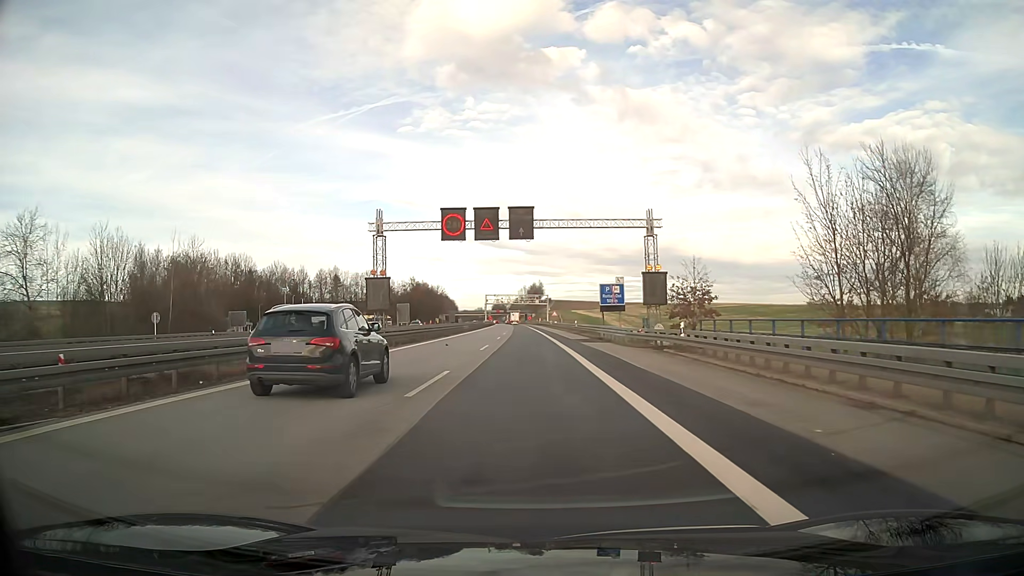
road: motorway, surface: asphalt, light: Day
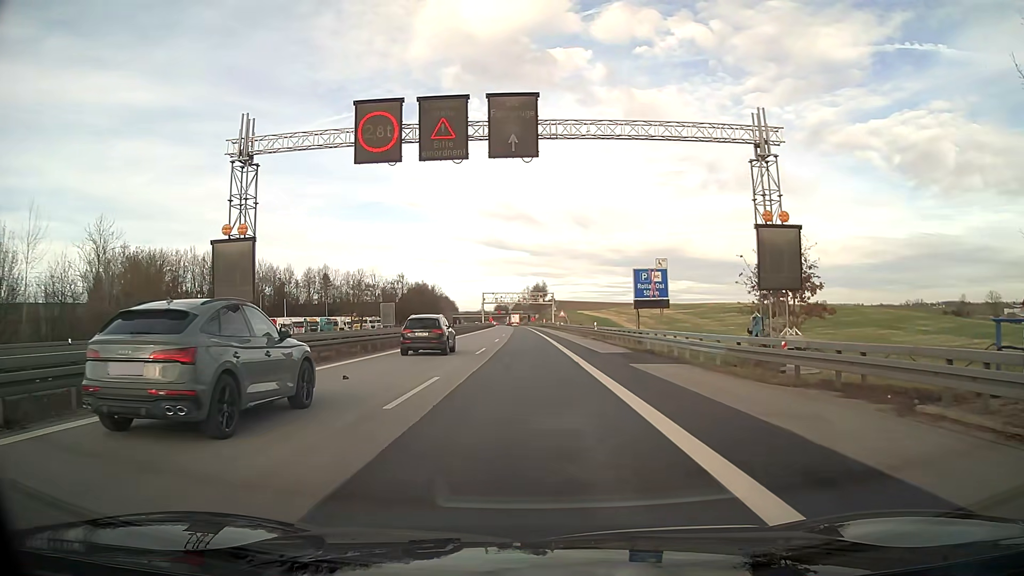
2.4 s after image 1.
(0.0, +19.7) m; 0°
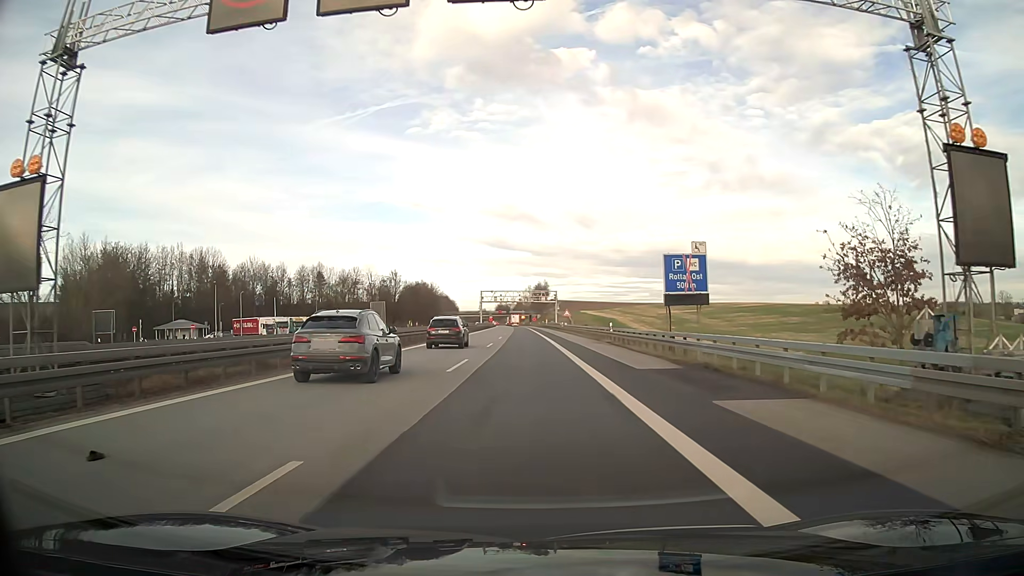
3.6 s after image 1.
(0.0, +9.8) m; 0°
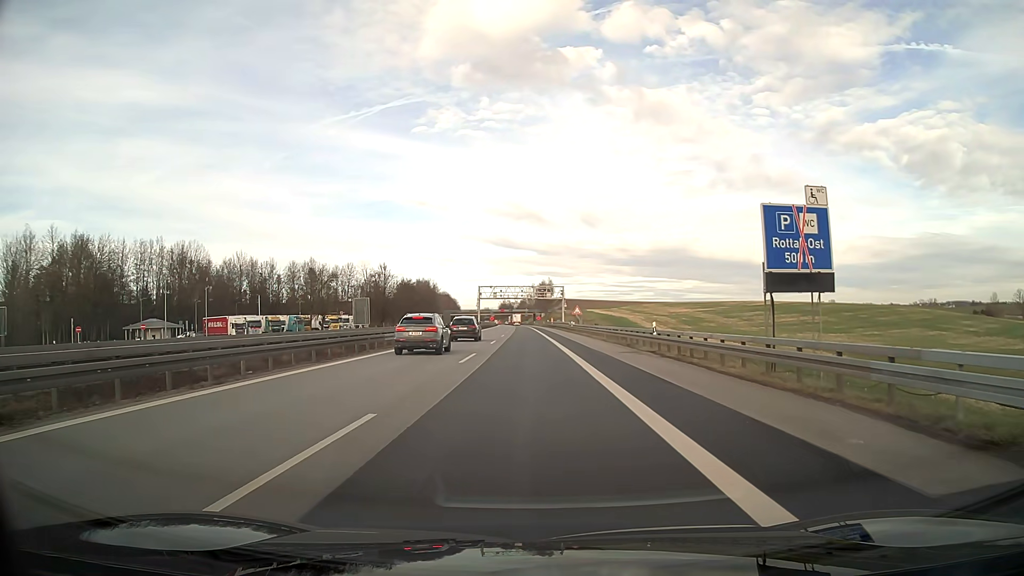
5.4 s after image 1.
(-0.1, +14.9) m; 0°
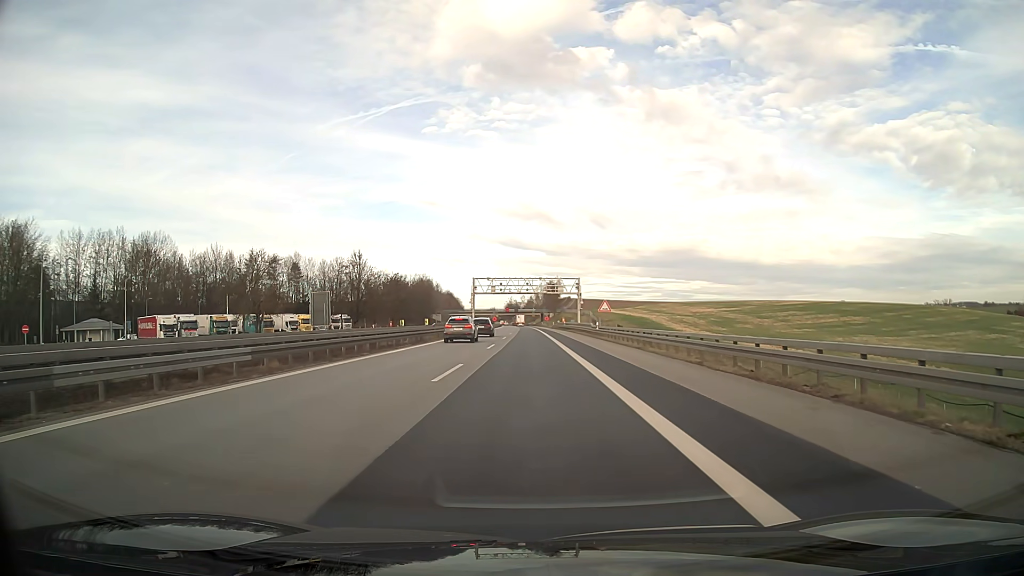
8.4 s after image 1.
(-0.1, +24.9) m; -1°
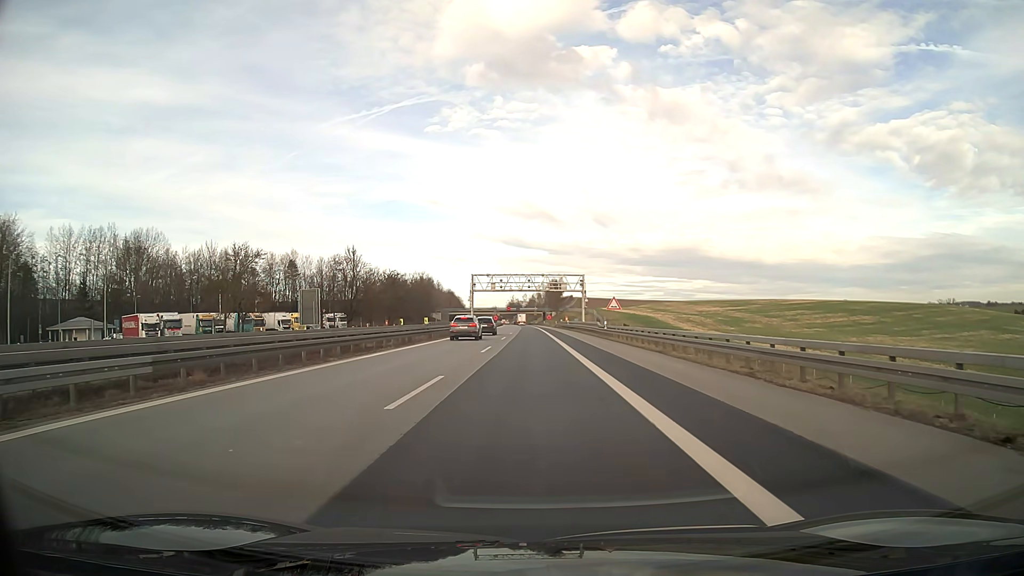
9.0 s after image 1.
(0.0, +5.0) m; 0°
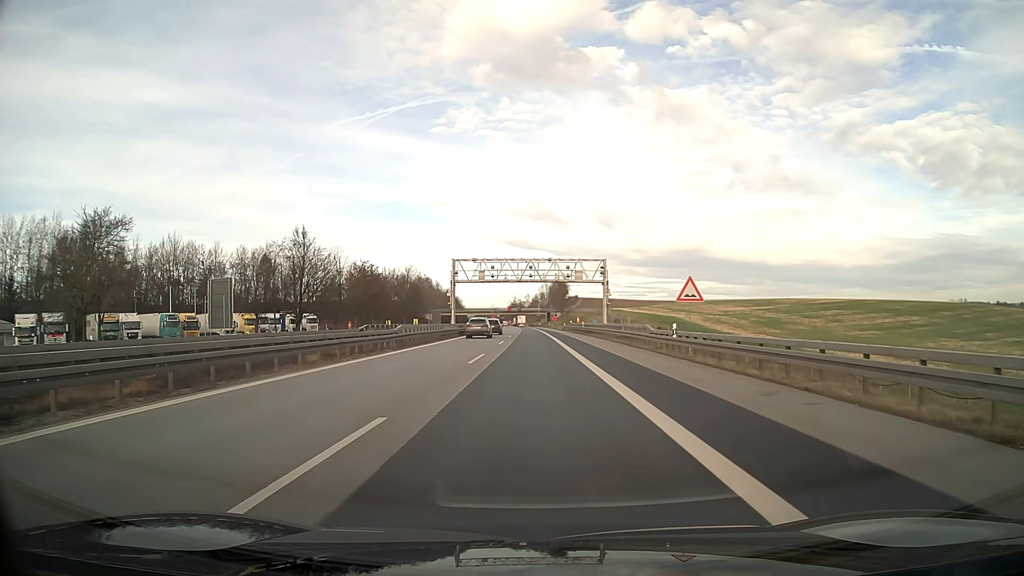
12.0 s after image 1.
(0.0, +24.9) m; 0°
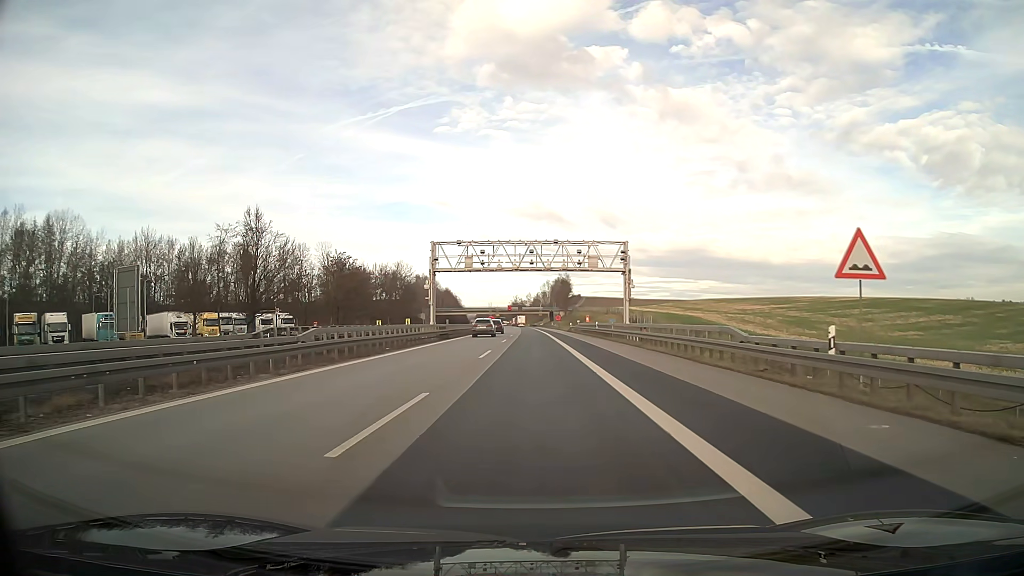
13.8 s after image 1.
(0.0, +15.0) m; 0°
(0, +10) (0, +20) (0, +30) (0, +40) (0, +50) (0, +60) (0, +70) (0, +80) (0, +90) (-1, +100) m
